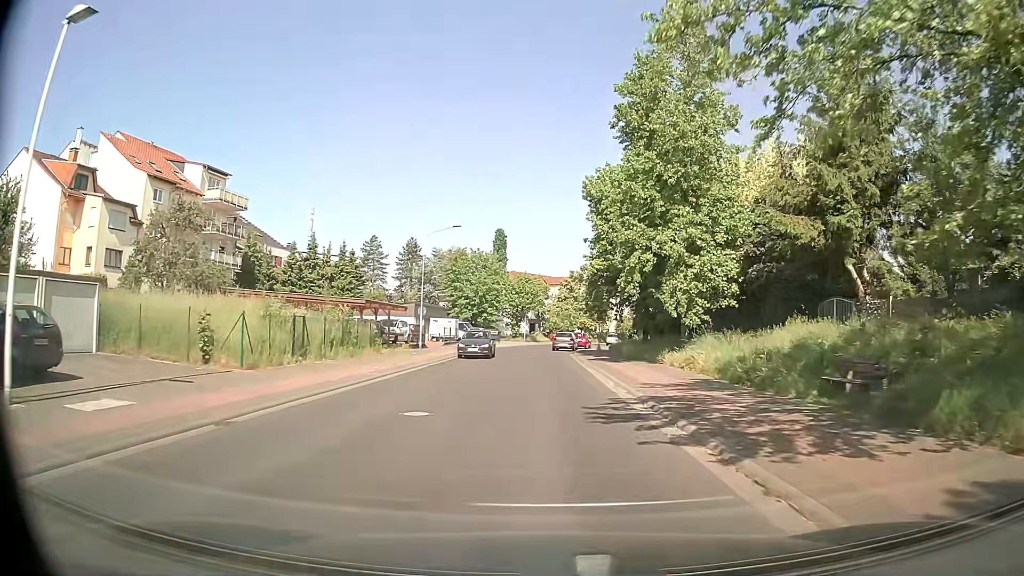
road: tertiary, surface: asphalt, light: Day
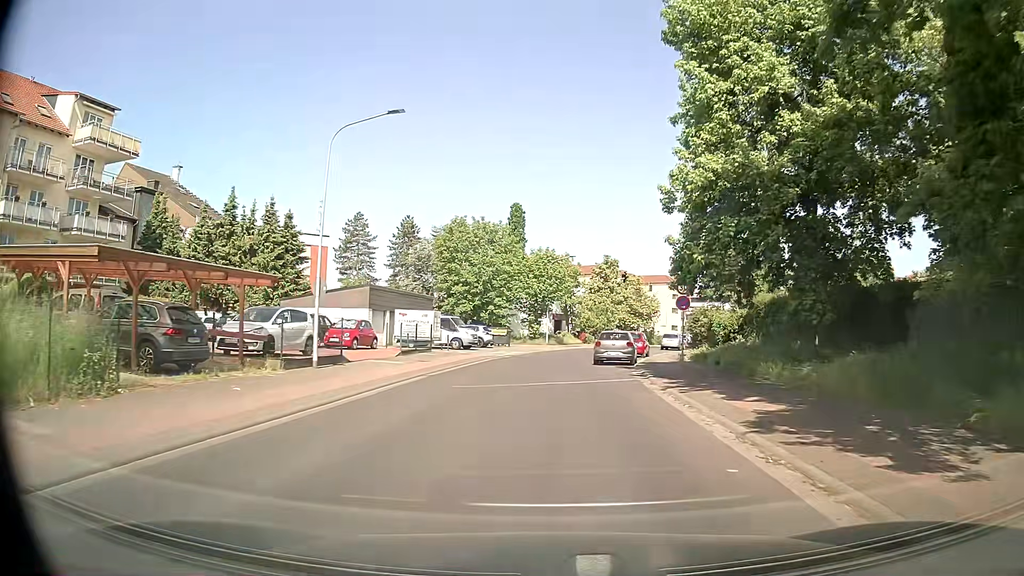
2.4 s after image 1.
(-0.4, +23.7) m; -3°
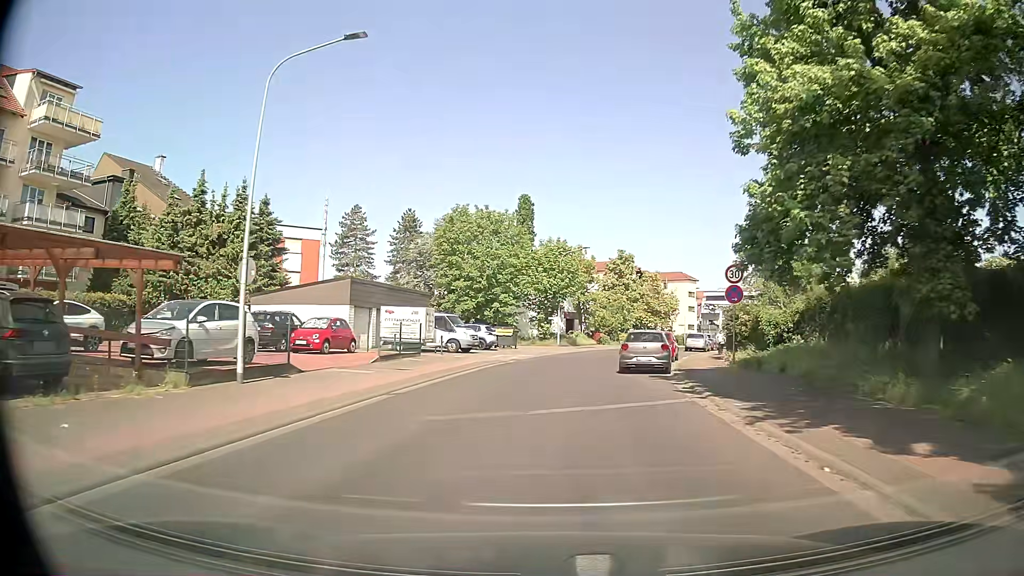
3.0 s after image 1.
(-0.1, +6.0) m; -1°
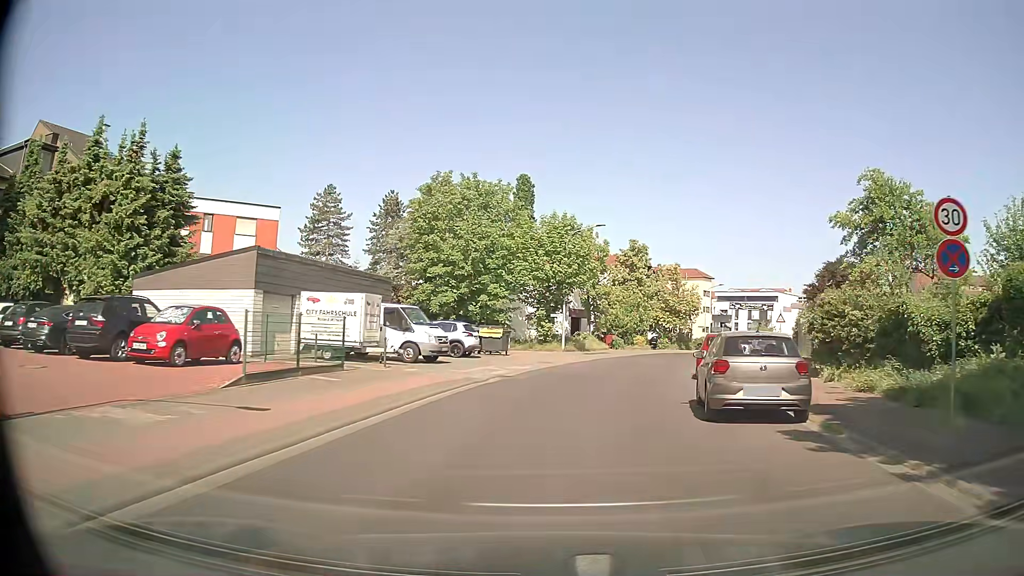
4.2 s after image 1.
(-0.1, +11.8) m; +1°
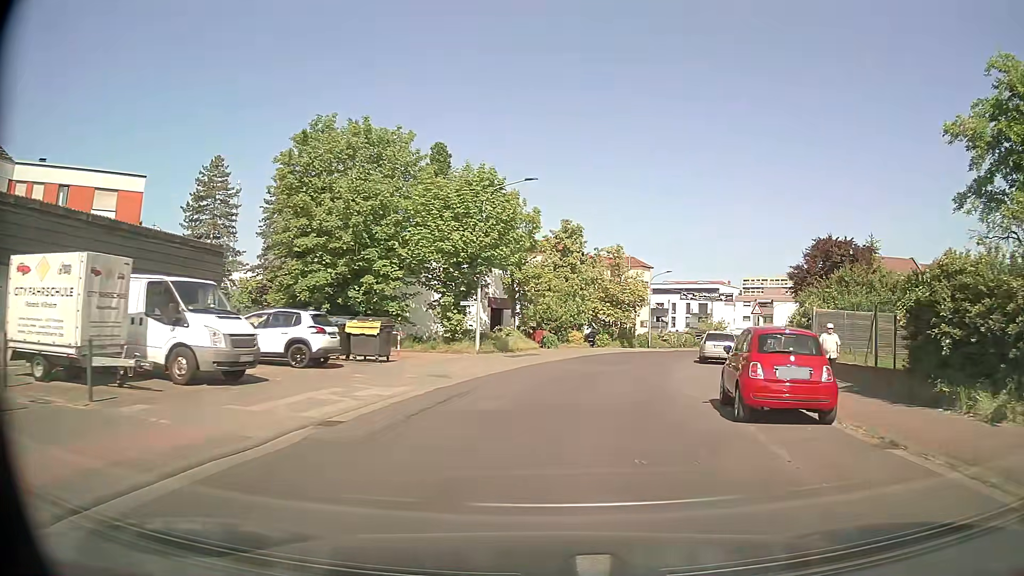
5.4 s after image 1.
(+0.5, +11.4) m; +6°
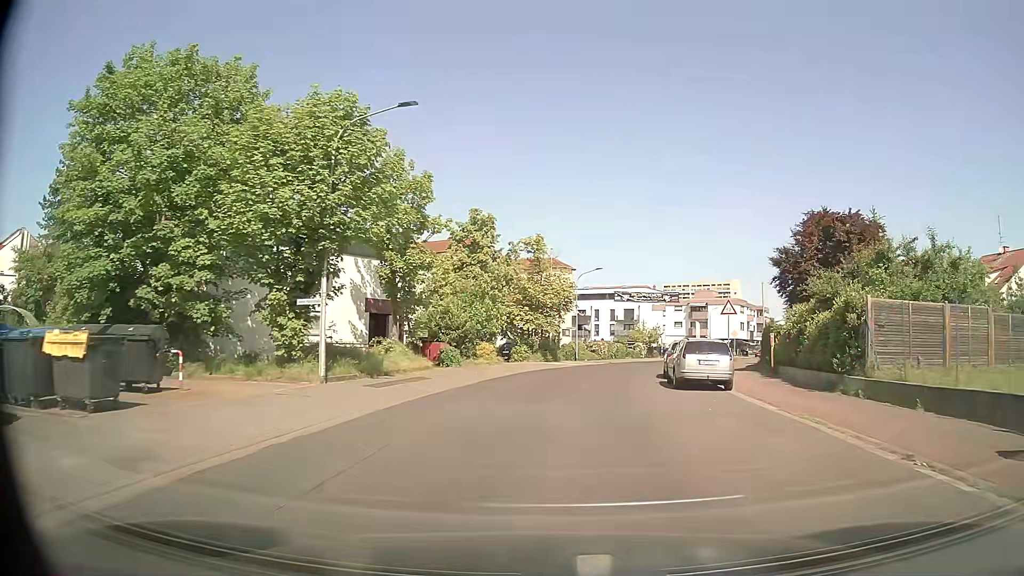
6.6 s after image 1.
(+0.8, +11.2) m; +7°
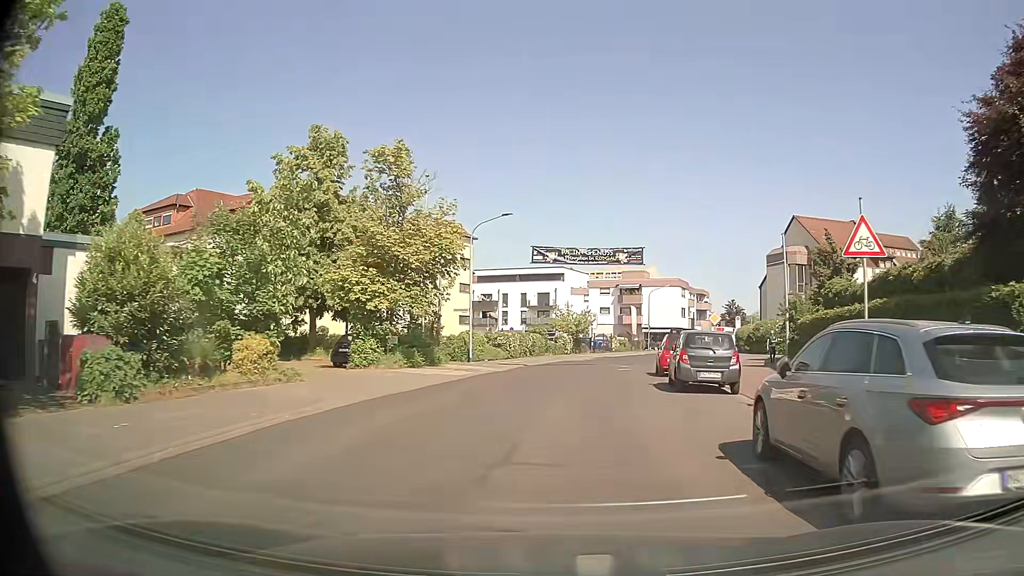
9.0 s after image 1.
(+1.5, +21.2) m; +7°
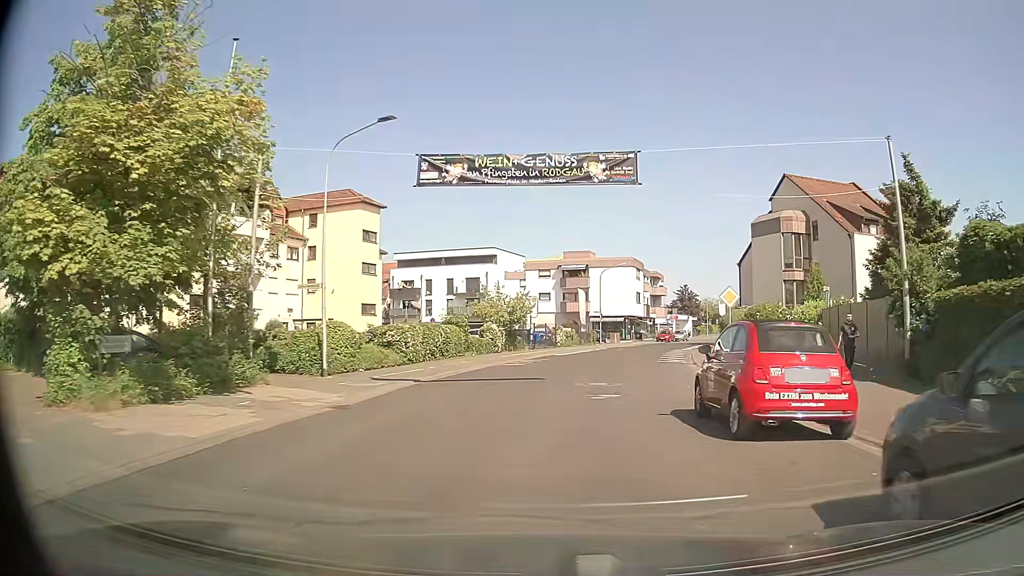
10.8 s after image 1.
(+0.9, +15.2) m; +5°
(+1, +10) (+2, +20) (+4, +30) (+7, +39) (+10, +49) (+13, +58) (+16, +68) (+20, +77) (+23, +87) (+27, +96) m
